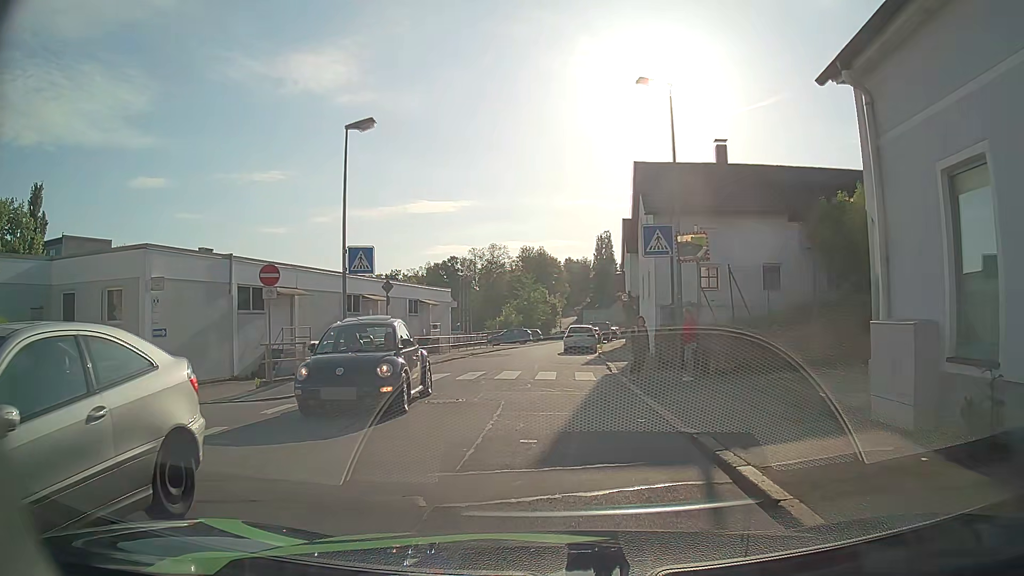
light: Day
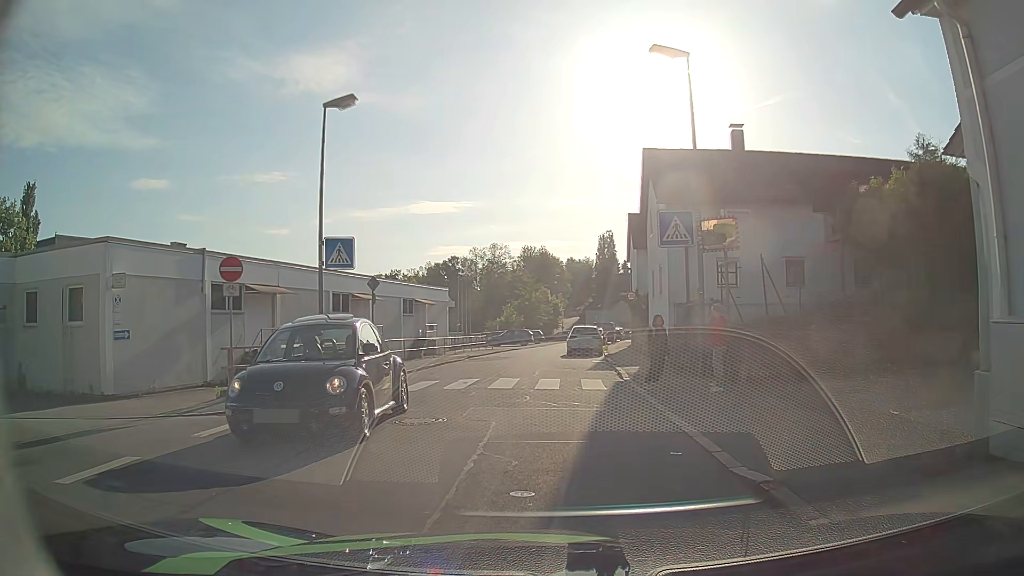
(0.0, +2.4) m; 0°
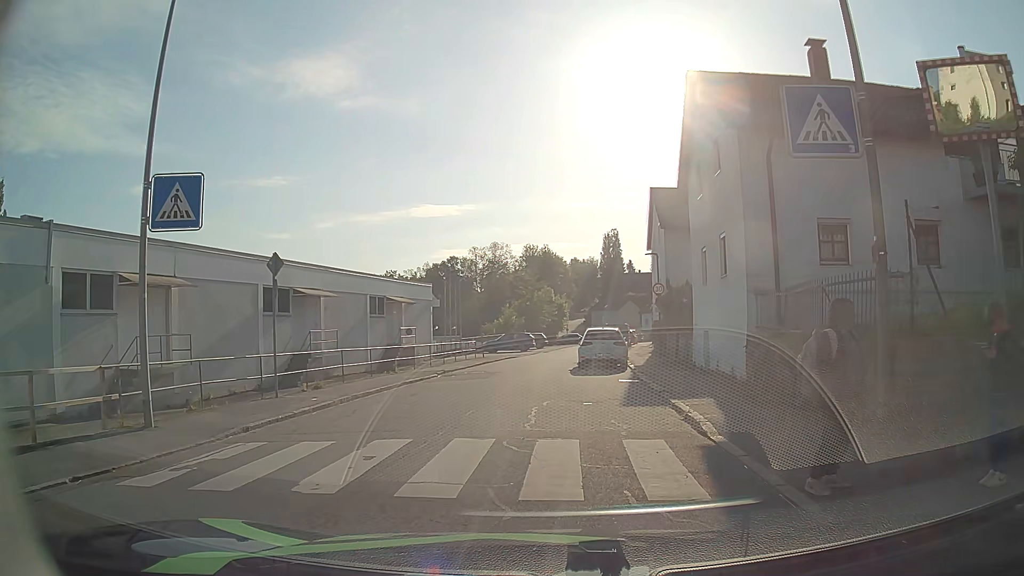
(-0.1, +9.0) m; 0°
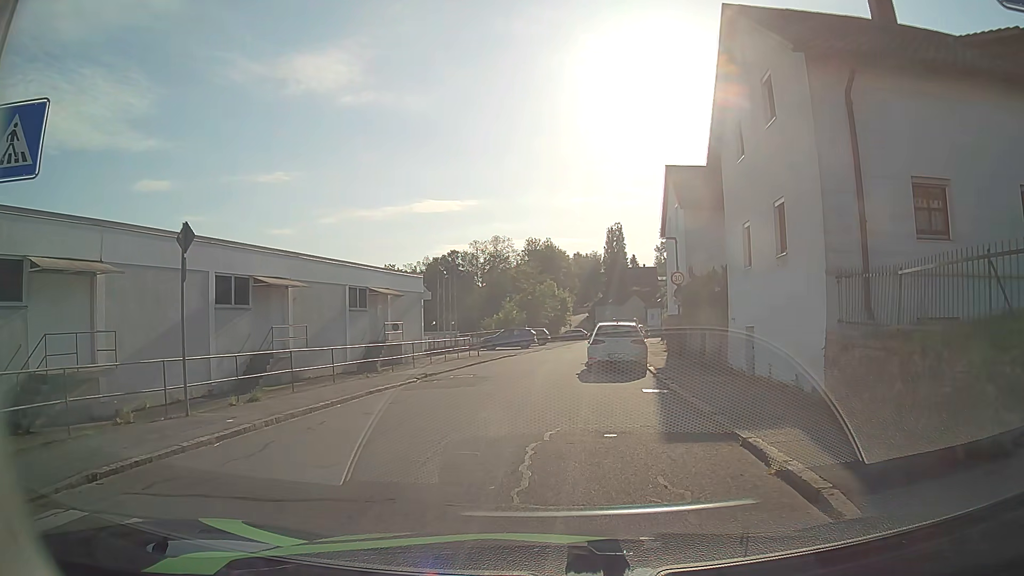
(-0.1, +4.1) m; -1°
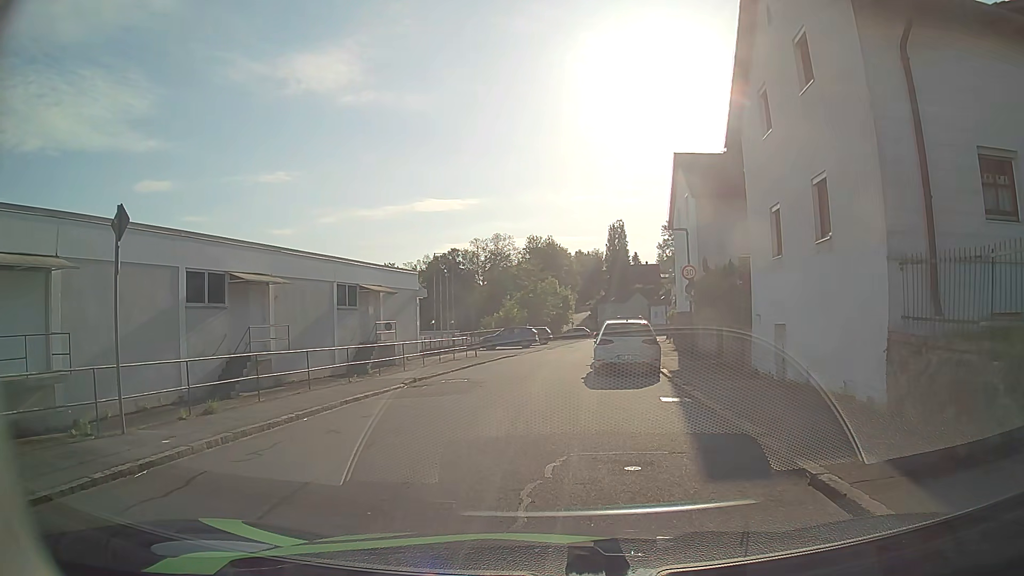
(0.0, +2.0) m; -1°
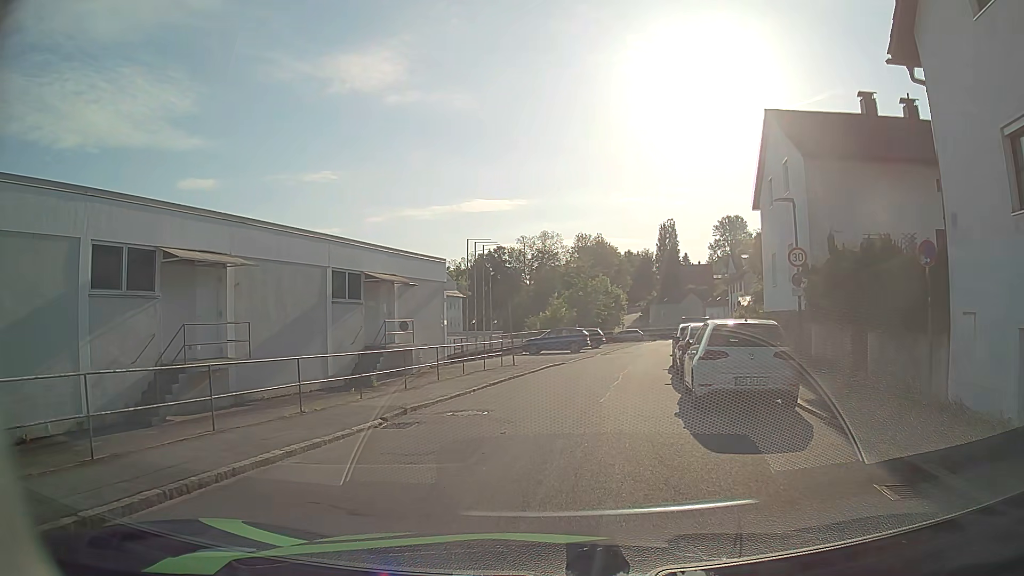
(-0.2, +7.0) m; -4°
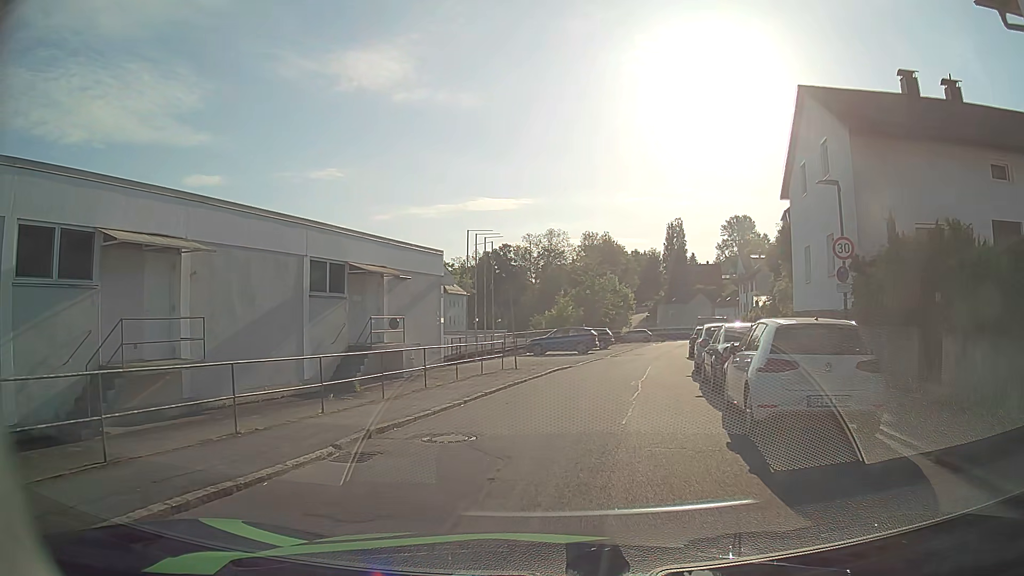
(0.0, +2.8) m; 0°
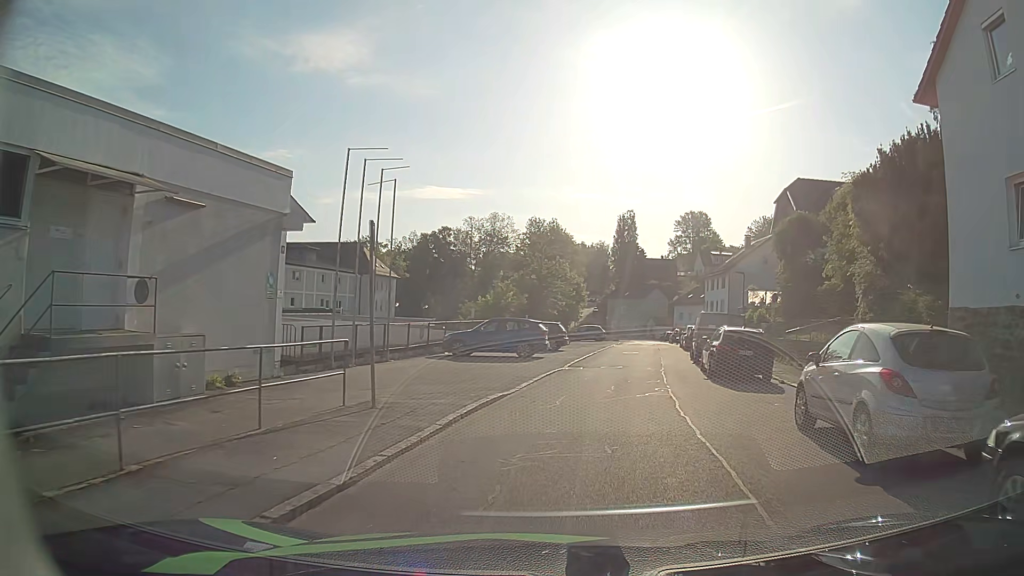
(+0.4, +13.4) m; +5°
(0, +10) (+2, +20) (+3, +30) (+5, +40) (+7, +49) (+8, +59) (+10, +69) (+11, +79) (+12, +89) (+13, +99) m
